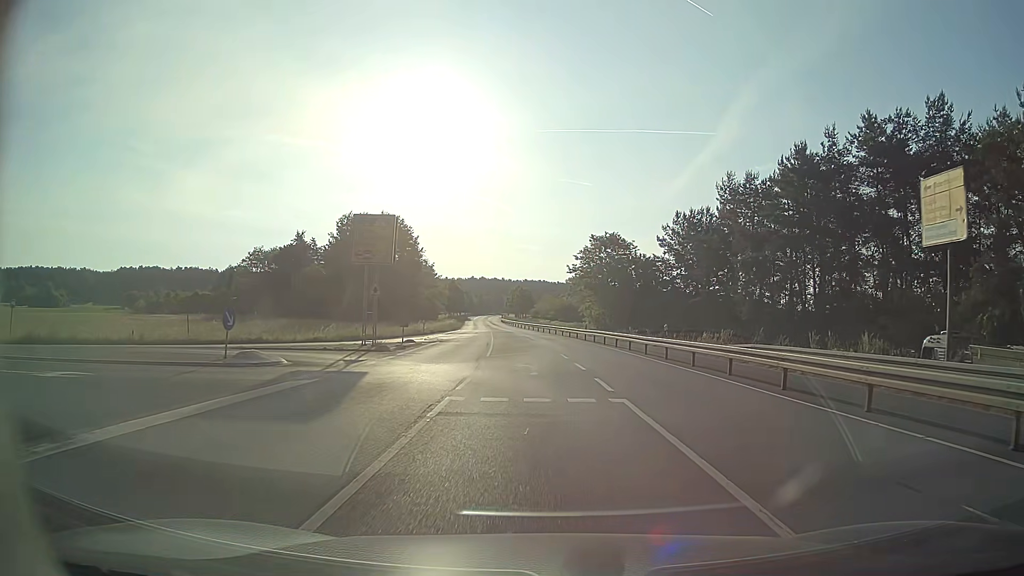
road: secondary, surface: asphalt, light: Day
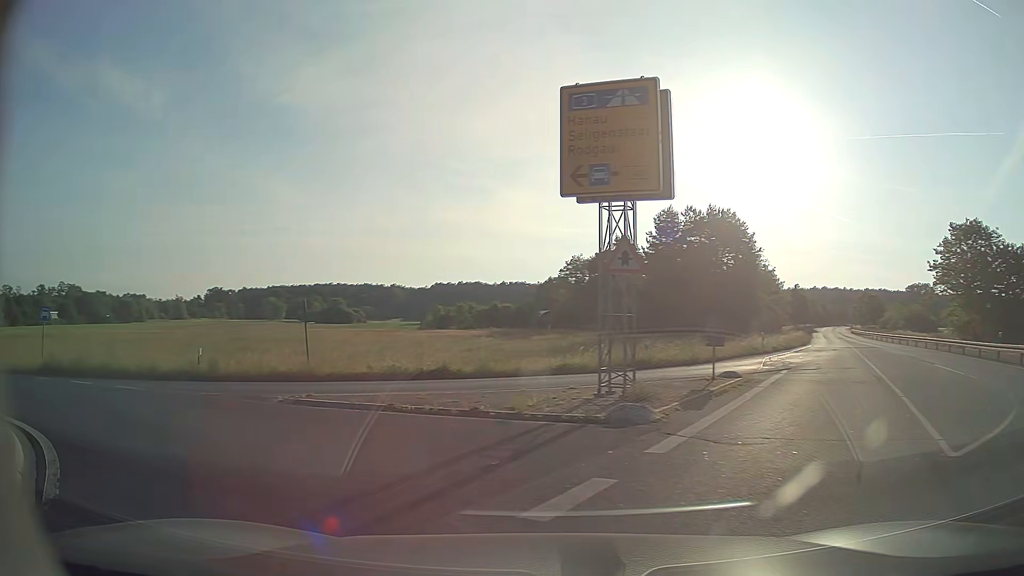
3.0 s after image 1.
(-2.2, +18.2) m; -30°
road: trunk_link
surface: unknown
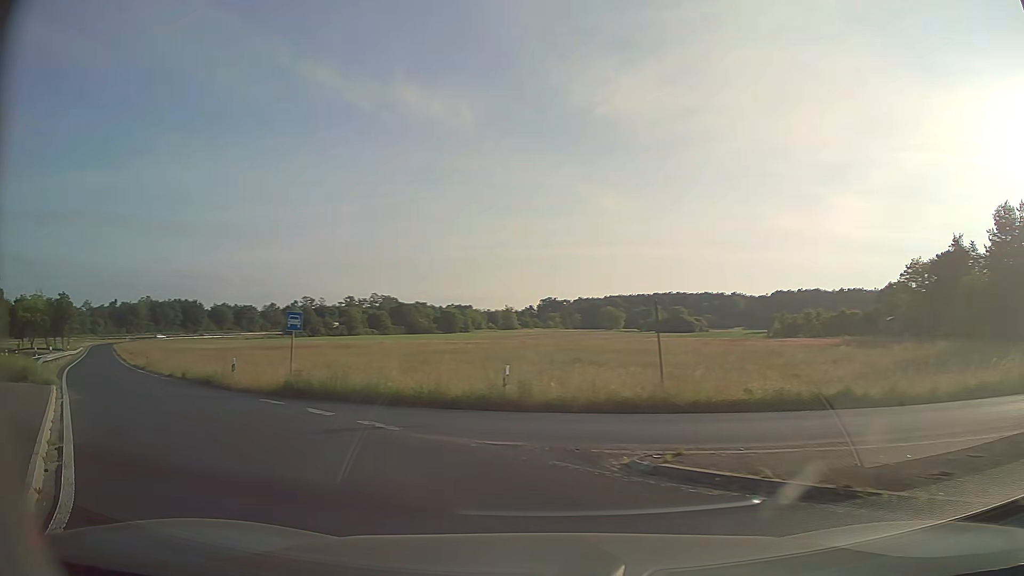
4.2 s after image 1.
(-1.5, +5.7) m; -29°
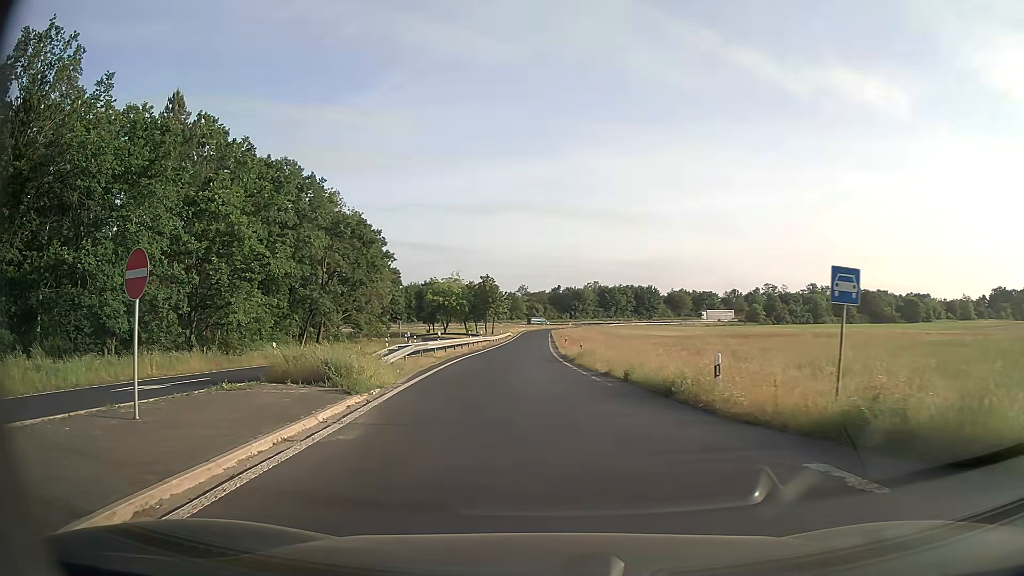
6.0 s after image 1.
(-4.2, +10.1) m; -39°
